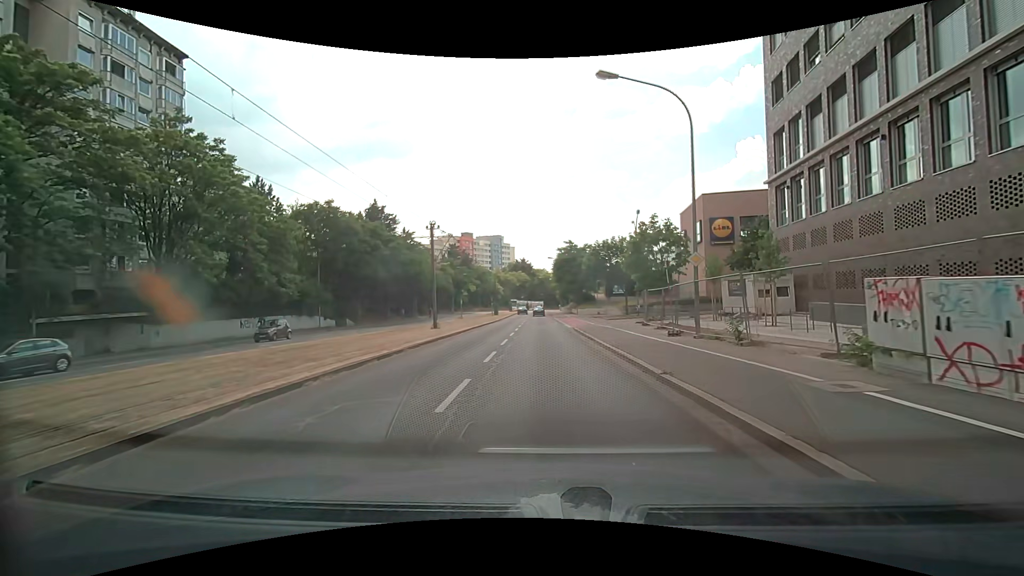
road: primary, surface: asphalt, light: Day
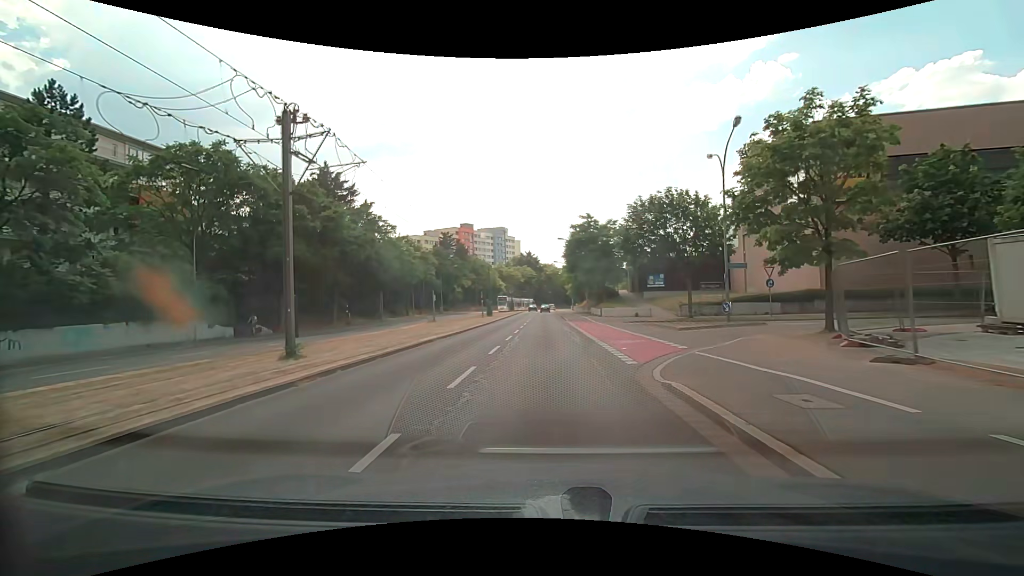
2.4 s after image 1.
(-0.3, +22.4) m; -2°
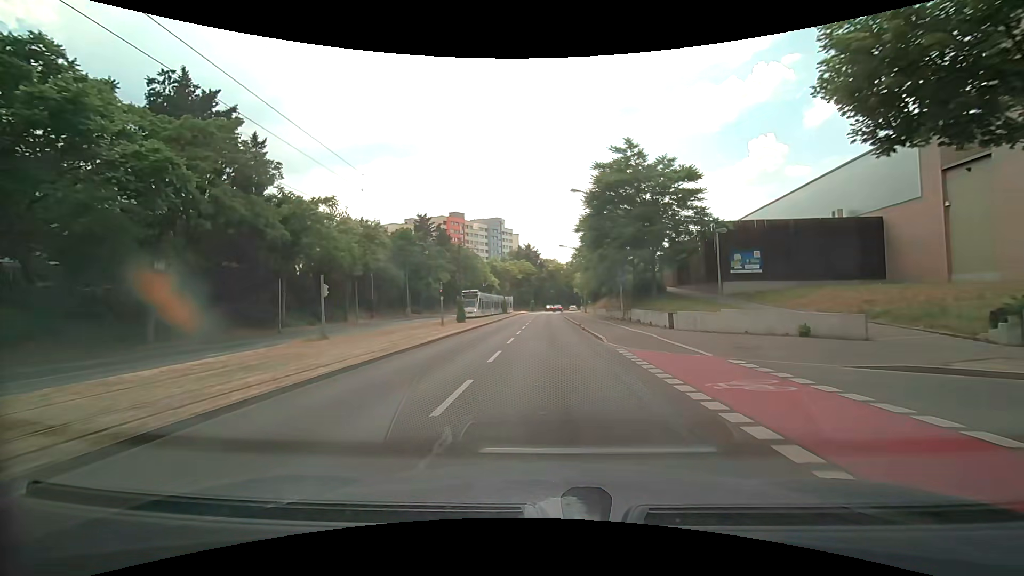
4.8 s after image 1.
(-0.2, +26.4) m; 0°
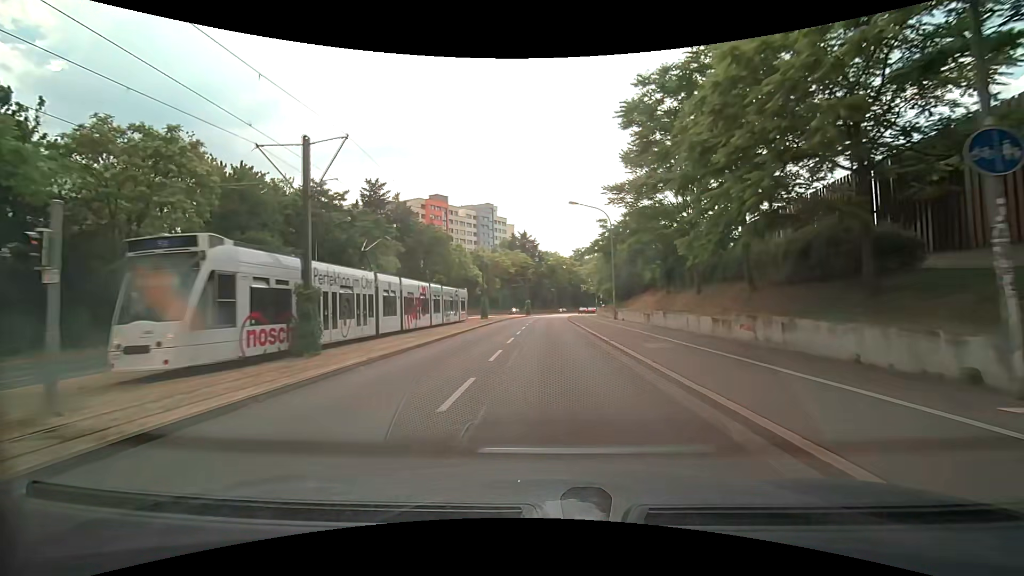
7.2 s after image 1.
(-0.3, +30.0) m; -1°
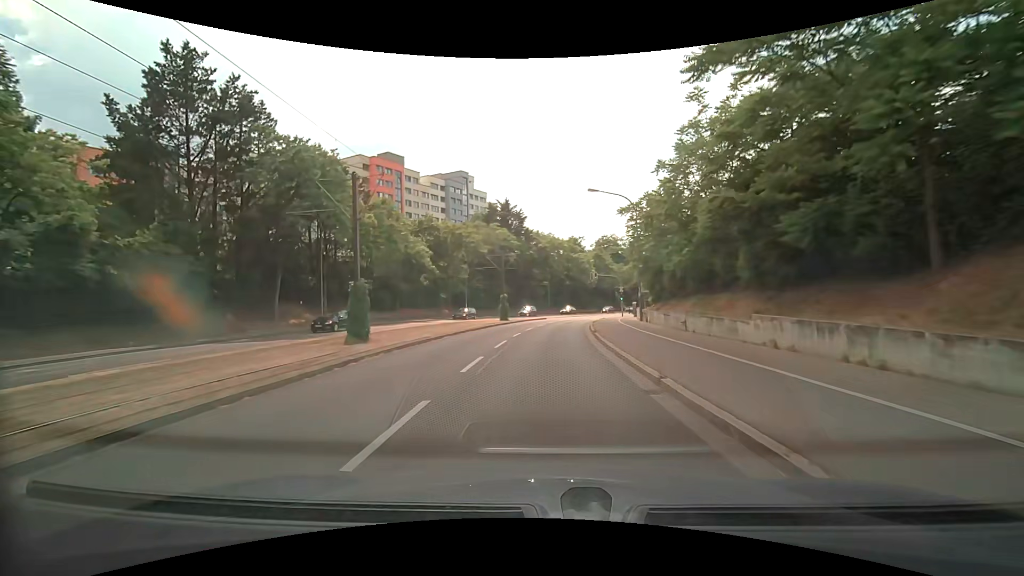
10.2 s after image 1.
(+0.4, +38.4) m; +2°
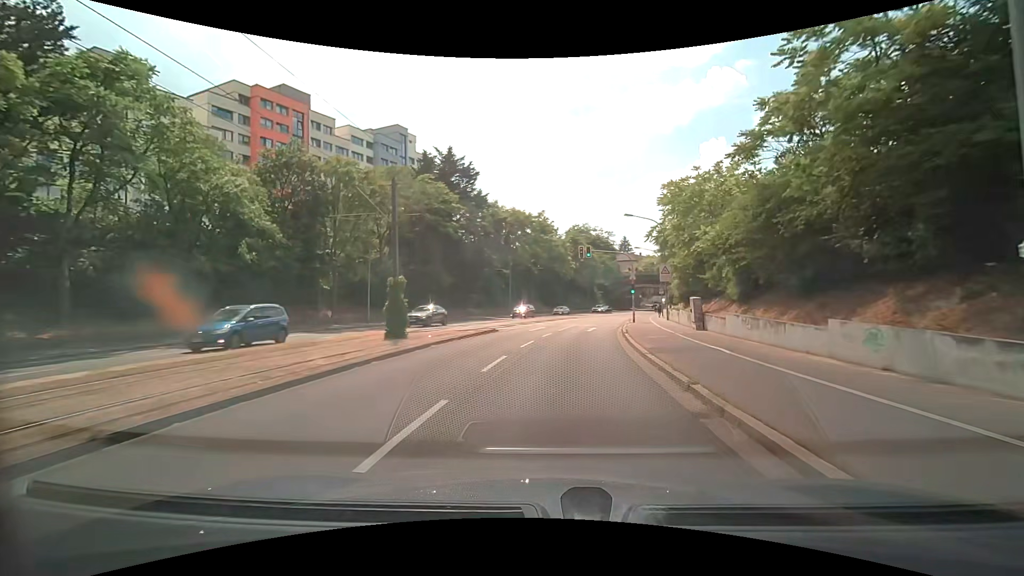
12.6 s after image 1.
(+0.4, +30.0) m; +3°
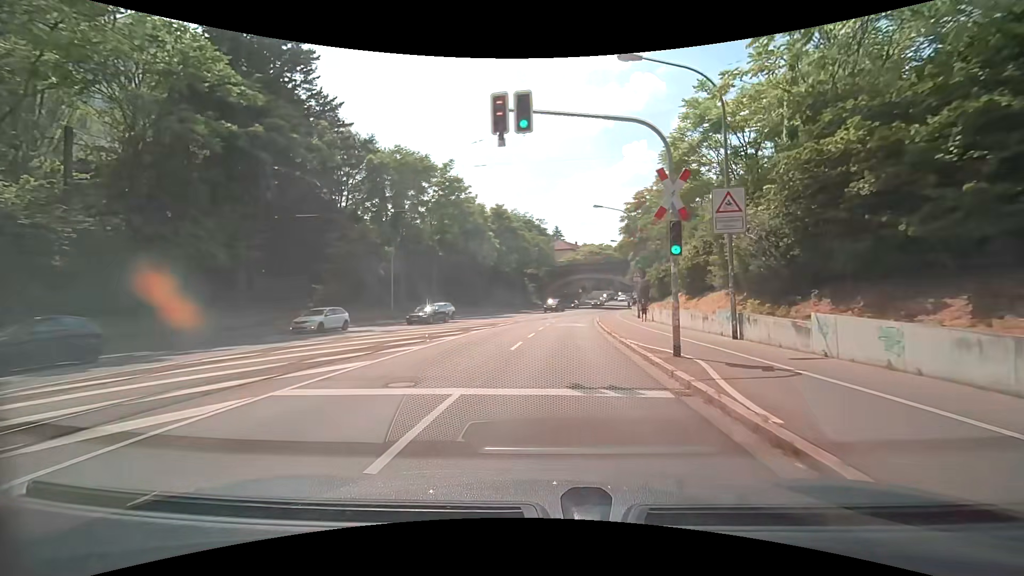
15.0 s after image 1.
(+2.1, +29.0) m; +8°
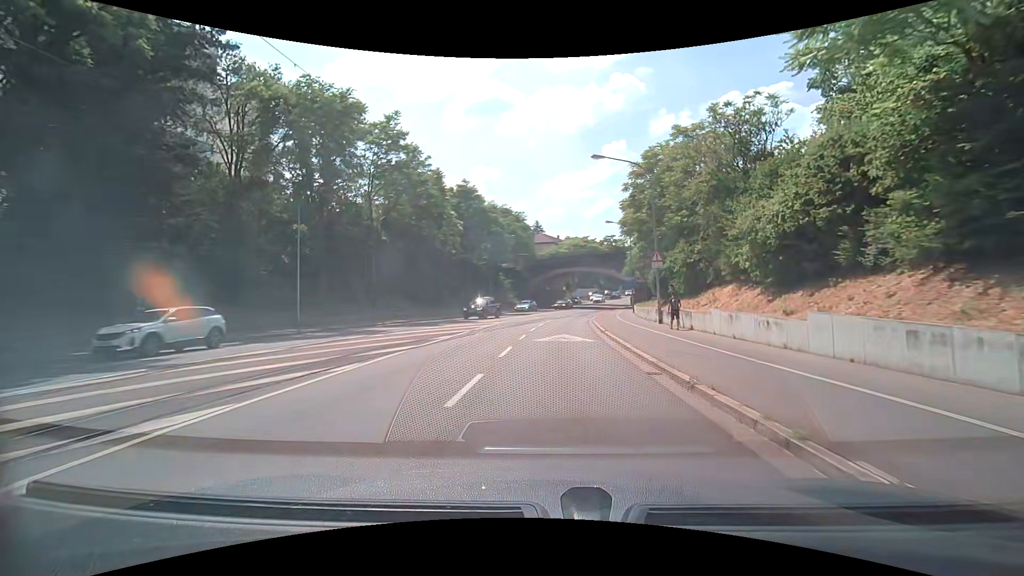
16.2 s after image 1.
(+0.3, +14.3) m; +2°
(0, +10) (+1, +20) (+1, +30) (+2, +40) (+3, +50) (+6, +60) (+8, +69) (+10, +79) (+13, +89) (+16, +98) m
